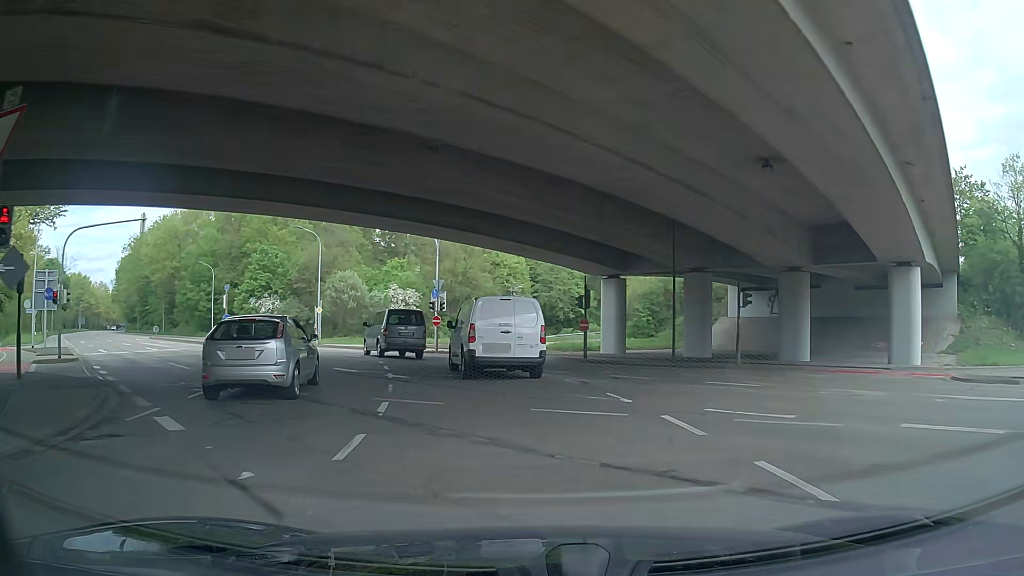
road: secondary_link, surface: asphalt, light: Day
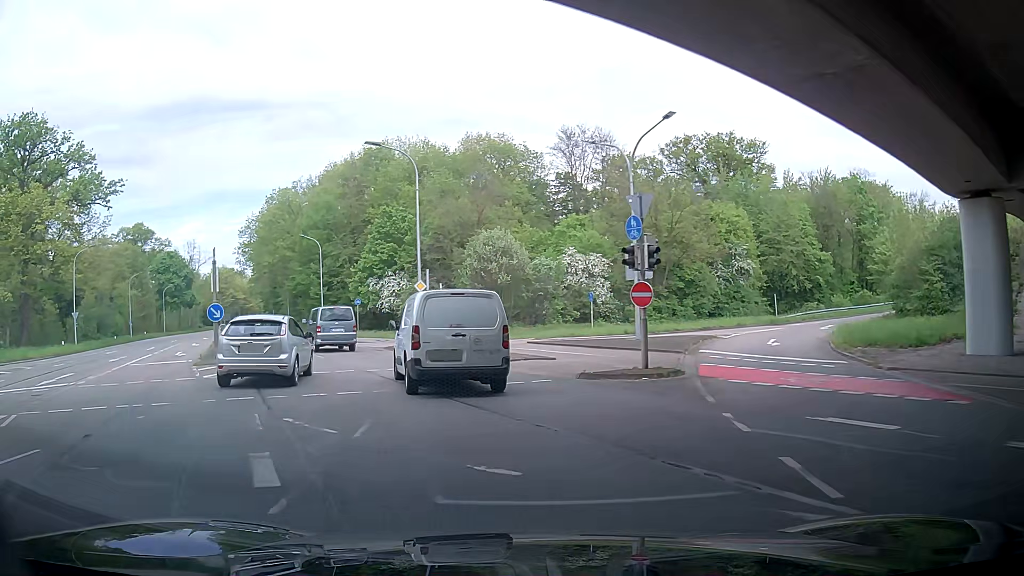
(-2.4, +23.3) m; -15°
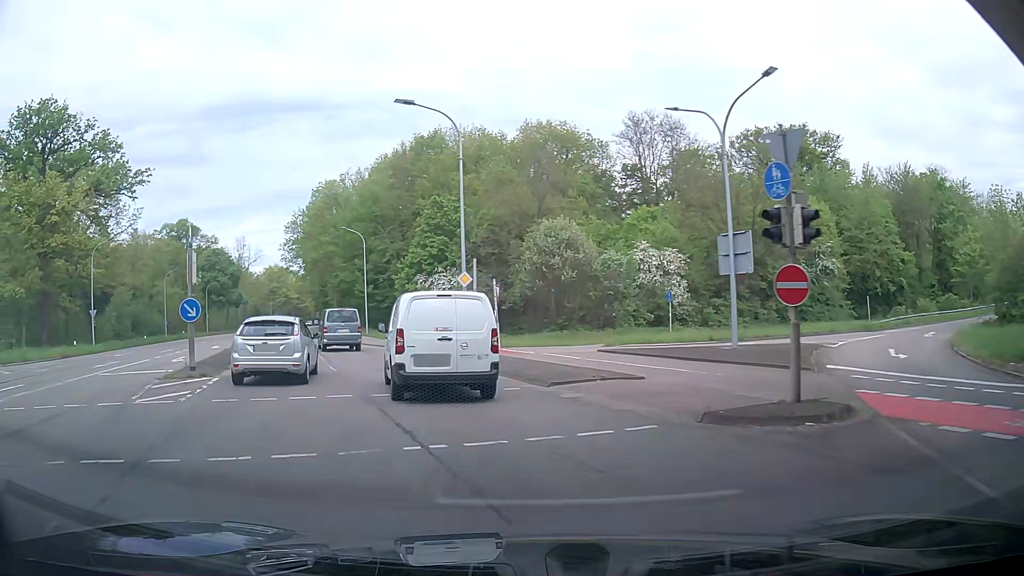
(-0.3, +6.0) m; -5°
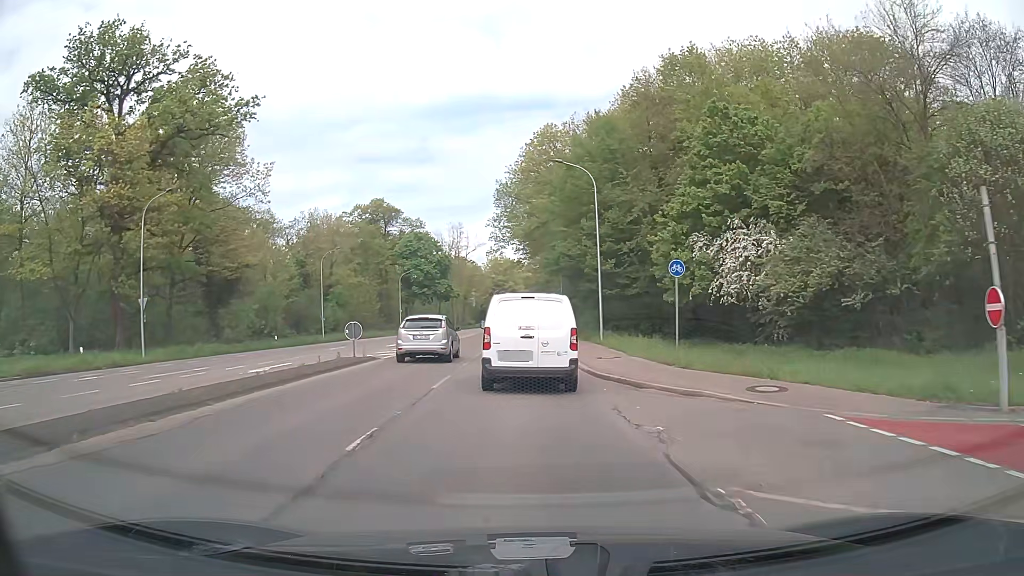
(-6.0, +23.3) m; -23°
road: secondary
(0, +10) (0, +20) (0, +30) (0, +40) (-1, +50) (-1, +60) (-1, +70) (-1, +80) (-1, +90) (-1, +100) m
